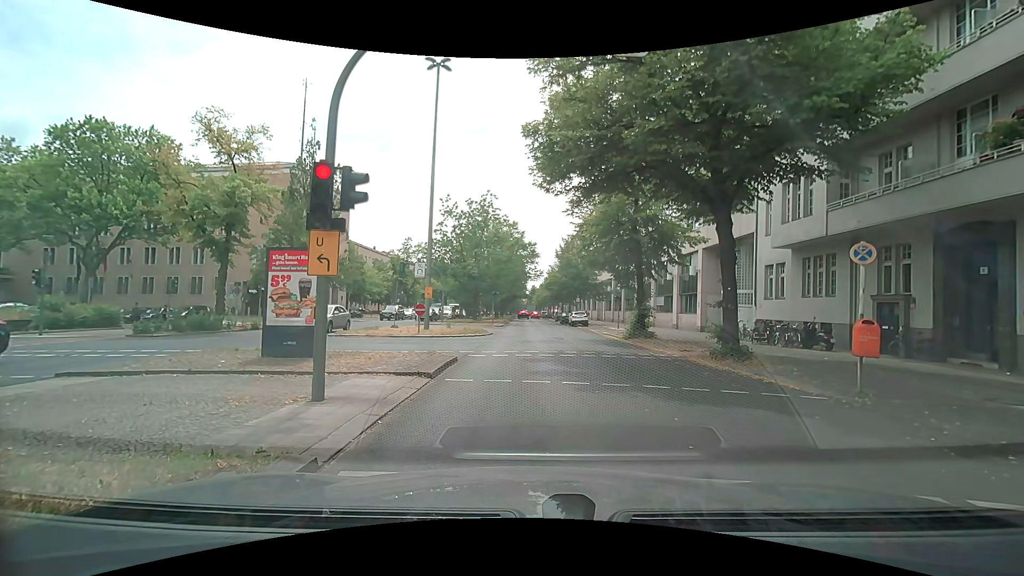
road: primary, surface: asphalt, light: Day
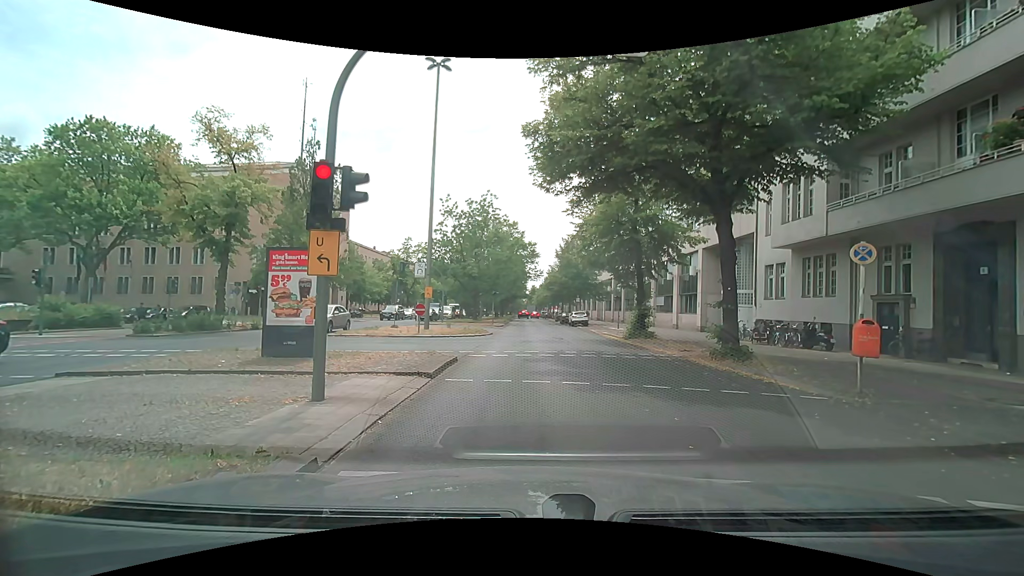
(0.0, 0.0) m; 0°
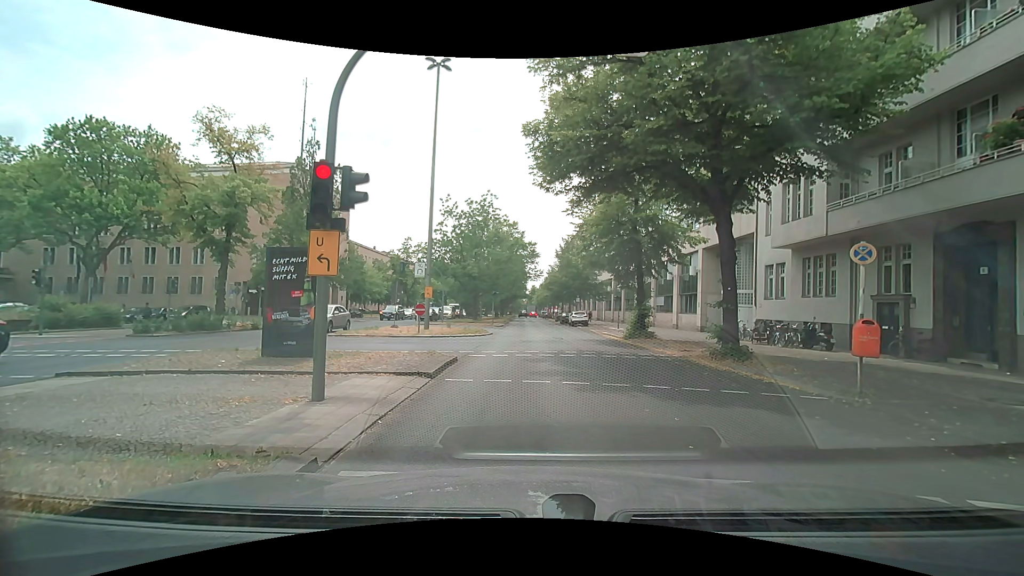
(0.0, 0.0) m; 0°
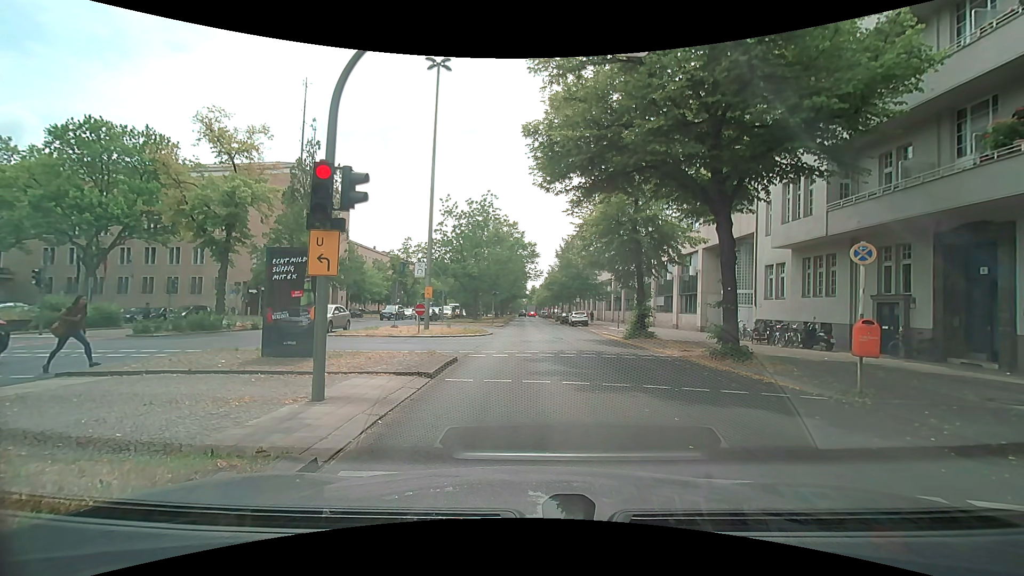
(0.0, 0.0) m; 0°
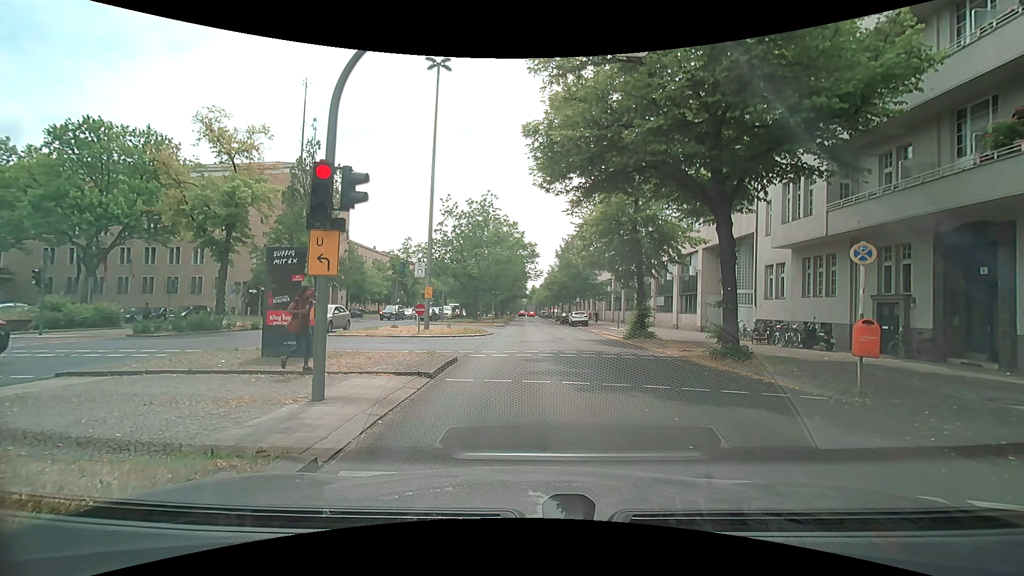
(0.0, 0.0) m; 0°
(0, +10) (-1, +20) (-2, +30) (-2, +40) (-3, +50) (-3, +60) (-3, +70) (-3, +80) (-3, +90) (-3, +100) m
